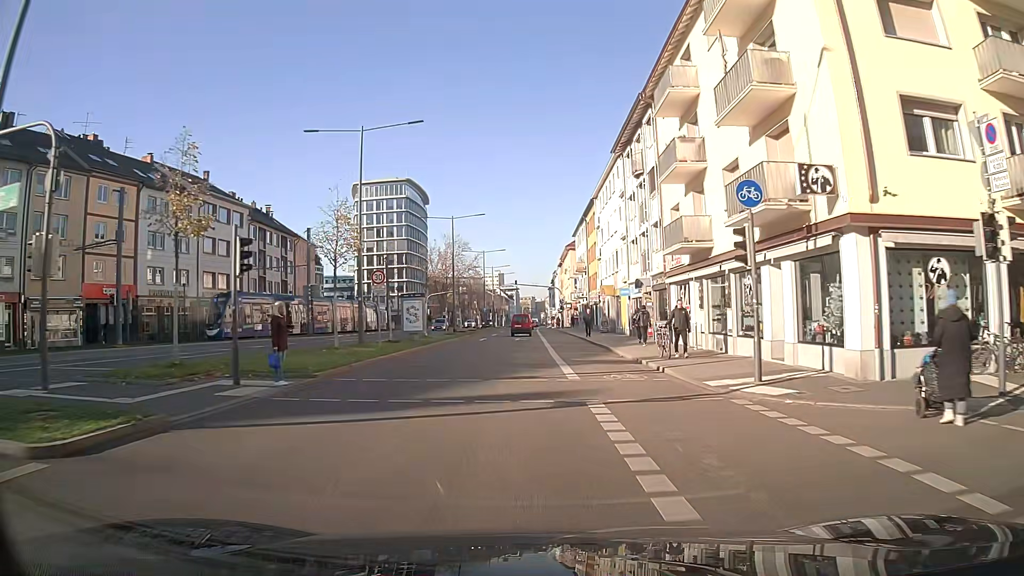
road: primary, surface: asphalt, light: Day
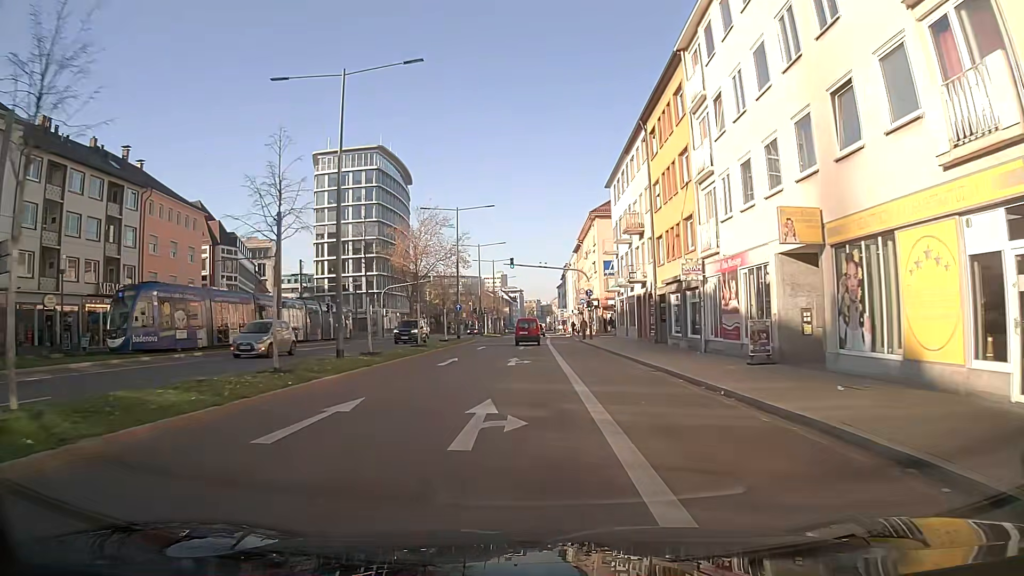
(-0.2, +36.3) m; -1°
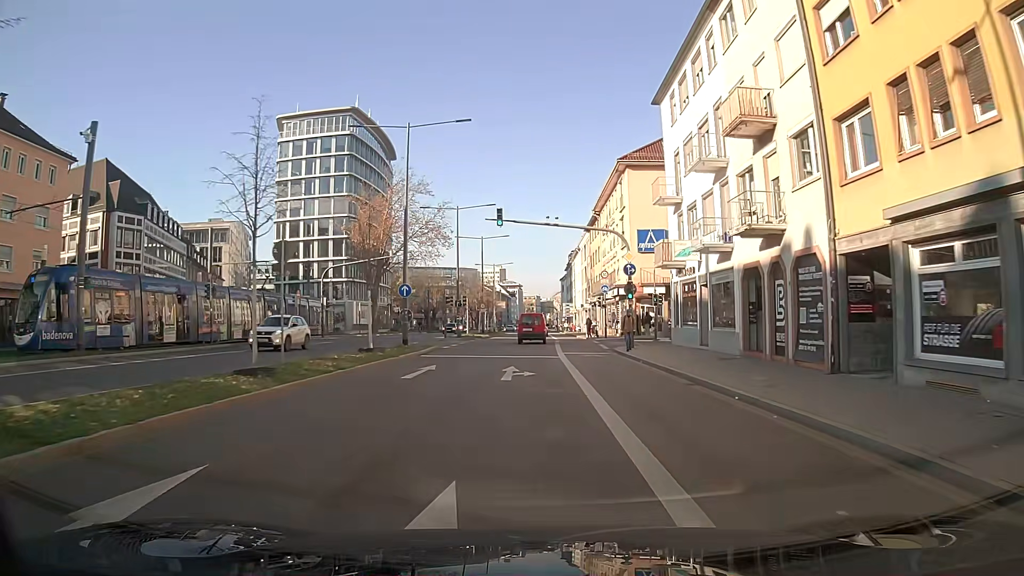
(0.0, +21.7) m; 0°
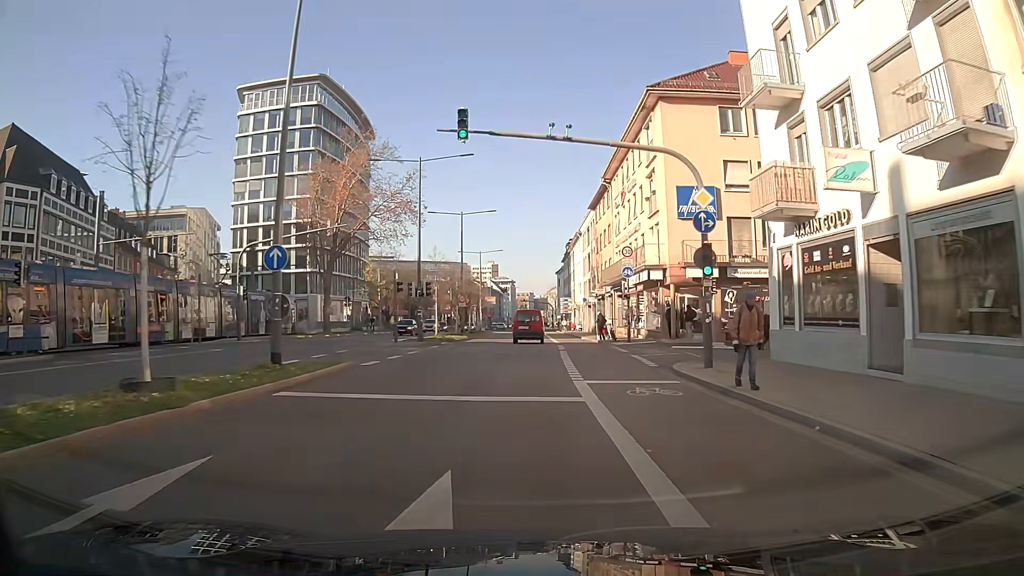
(+0.1, +14.8) m; 0°
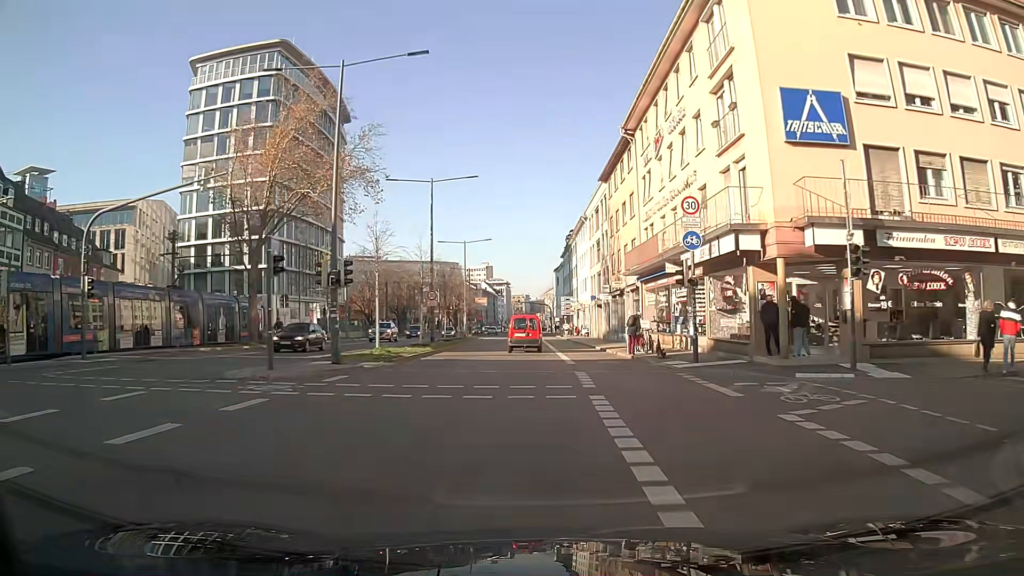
(+0.1, +14.9) m; +1°
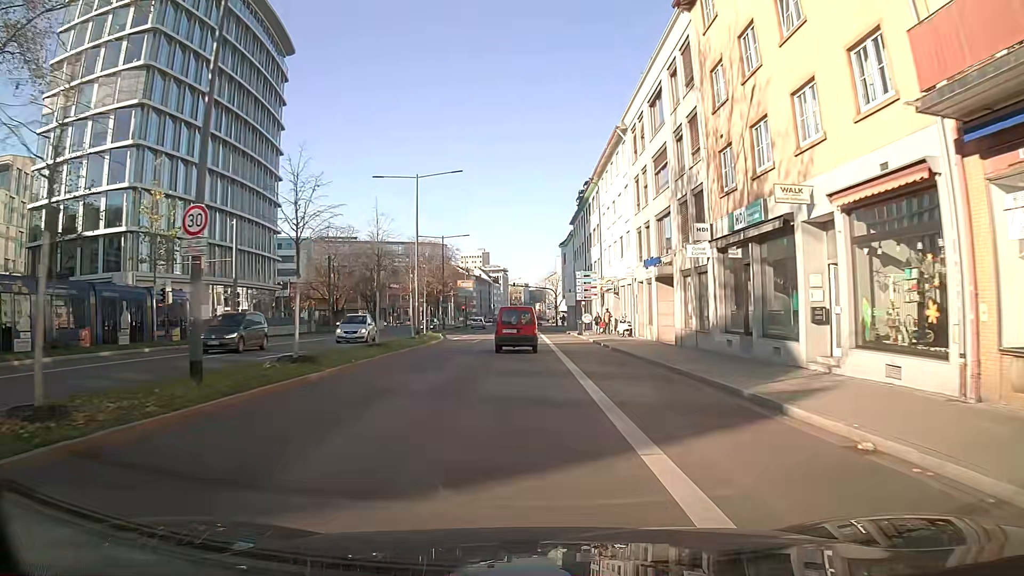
(-0.1, +29.6) m; 0°
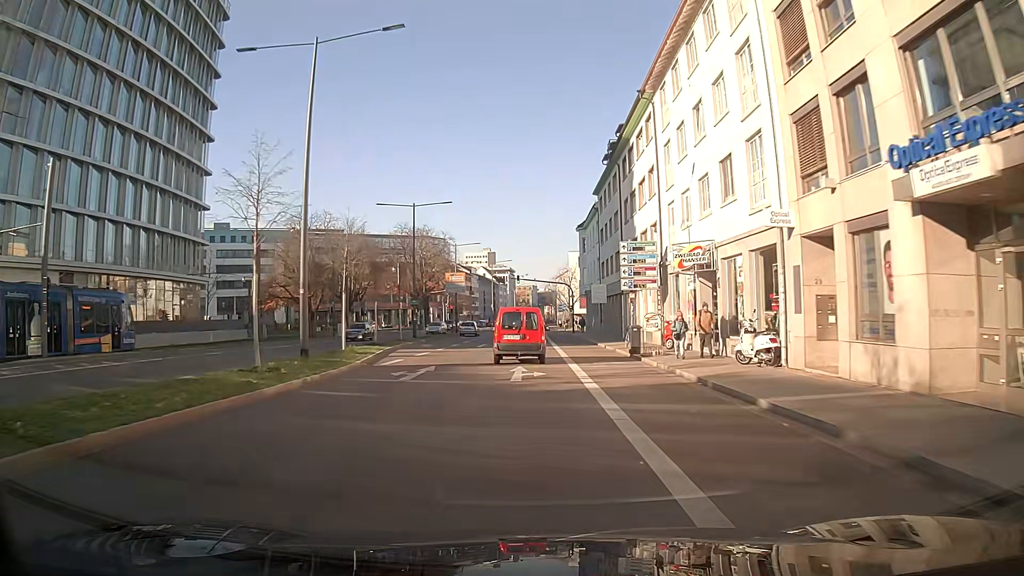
(-0.1, +22.4) m; 0°
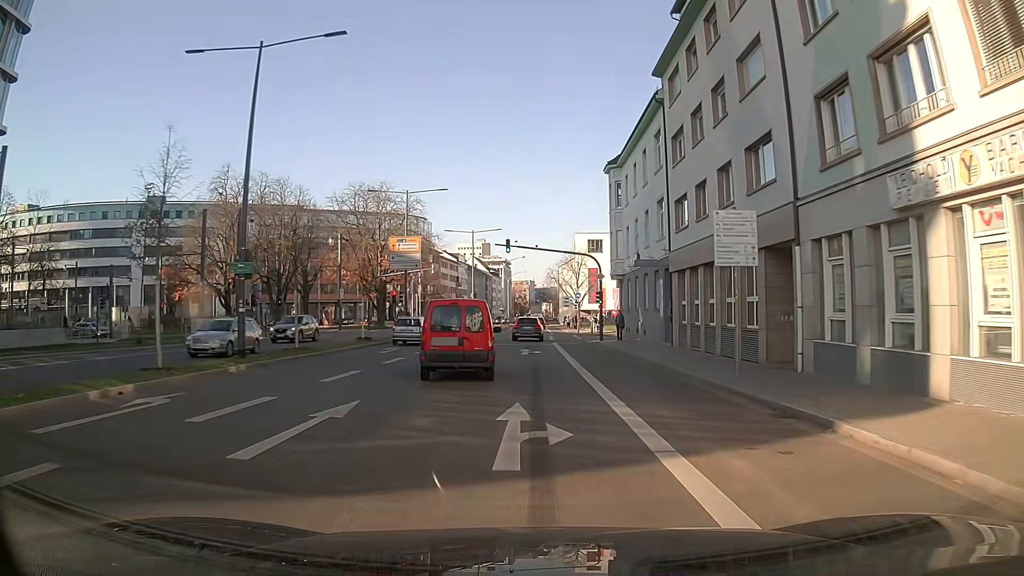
(-0.1, +30.6) m; -1°
(0, +10) (0, +20) (0, +30) (0, +40) (+1, +50) (+1, +60) (+1, +70) (+2, +80) (+2, +90) (+2, +100) m
